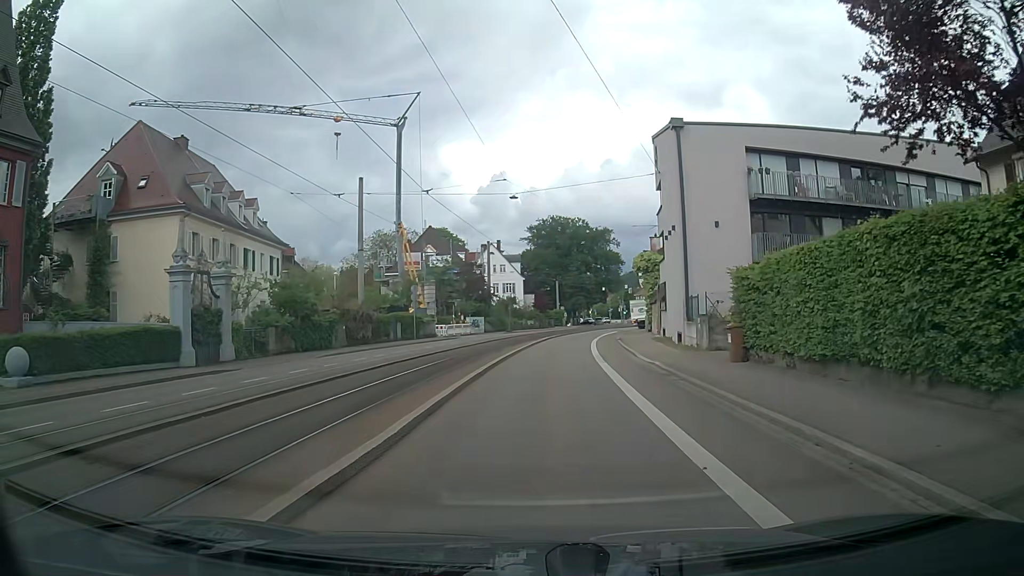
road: tertiary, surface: asphalt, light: Day
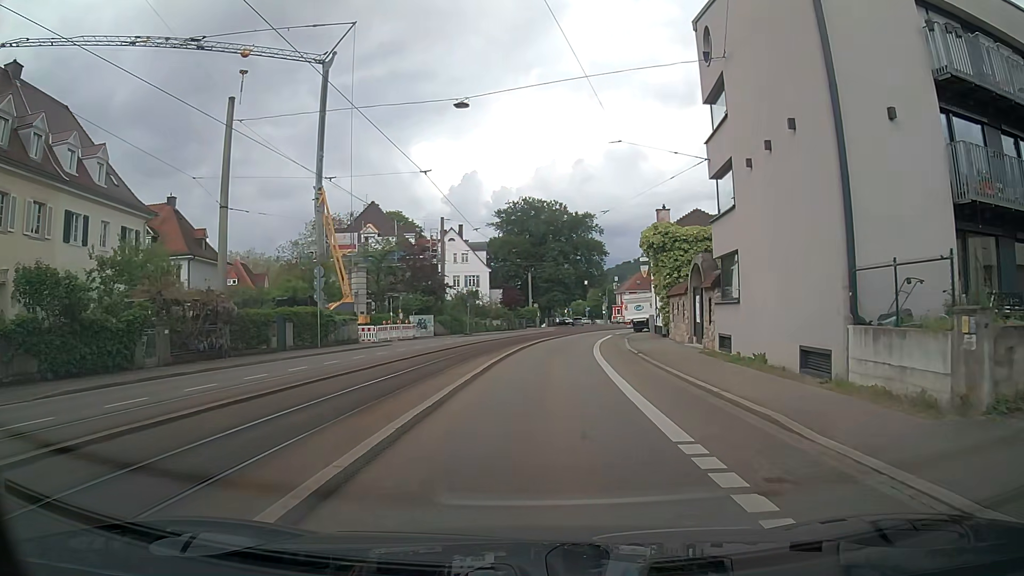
(0.0, +17.6) m; +1°
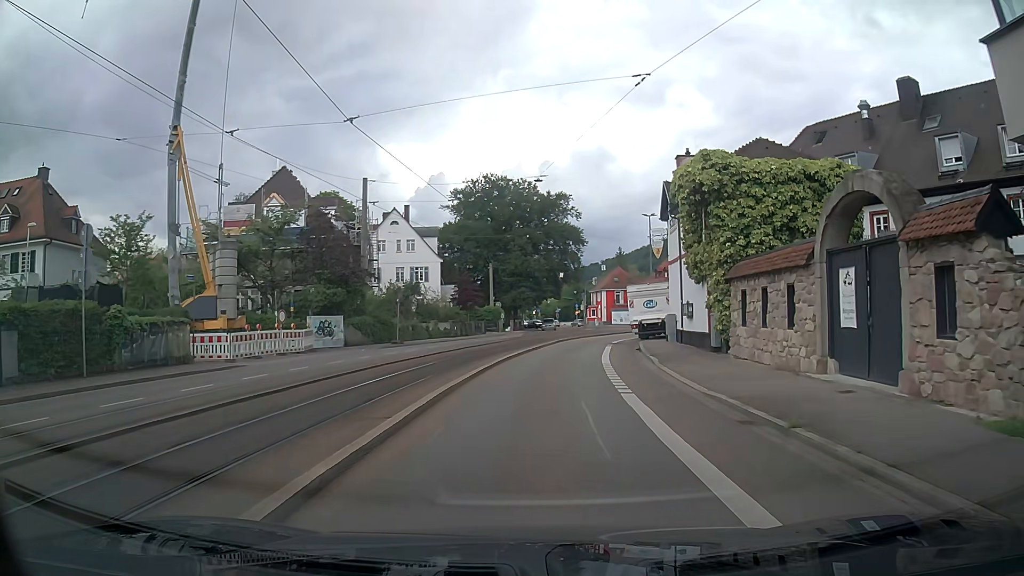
(+0.5, +17.6) m; +1°
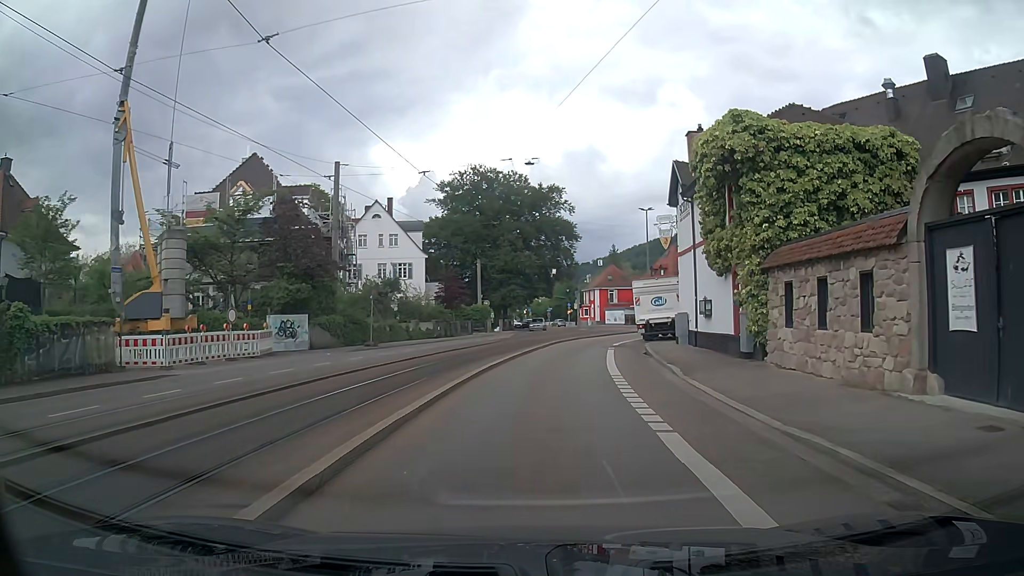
(+0.2, +4.4) m; +3°
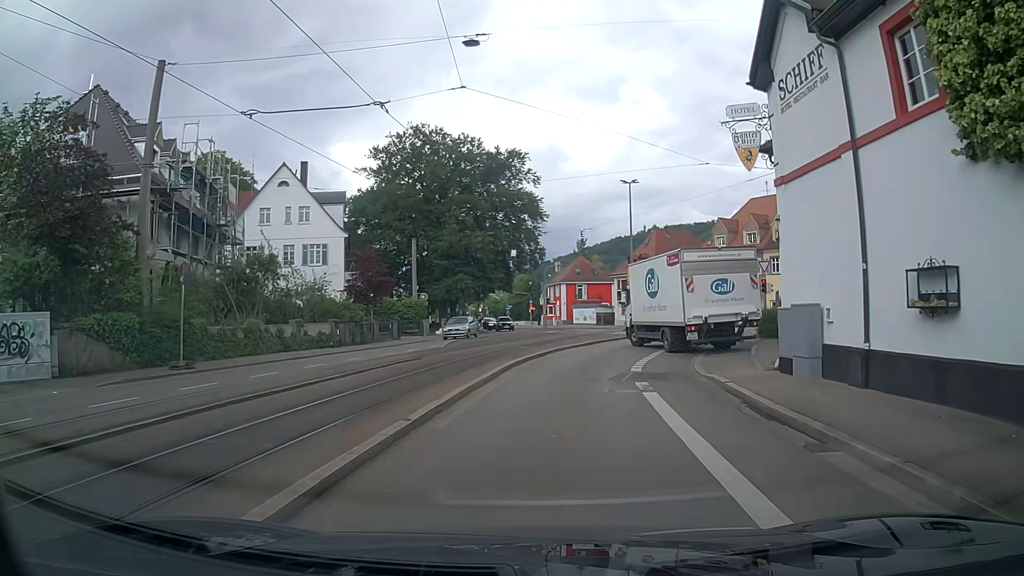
(+0.4, +16.5) m; +3°
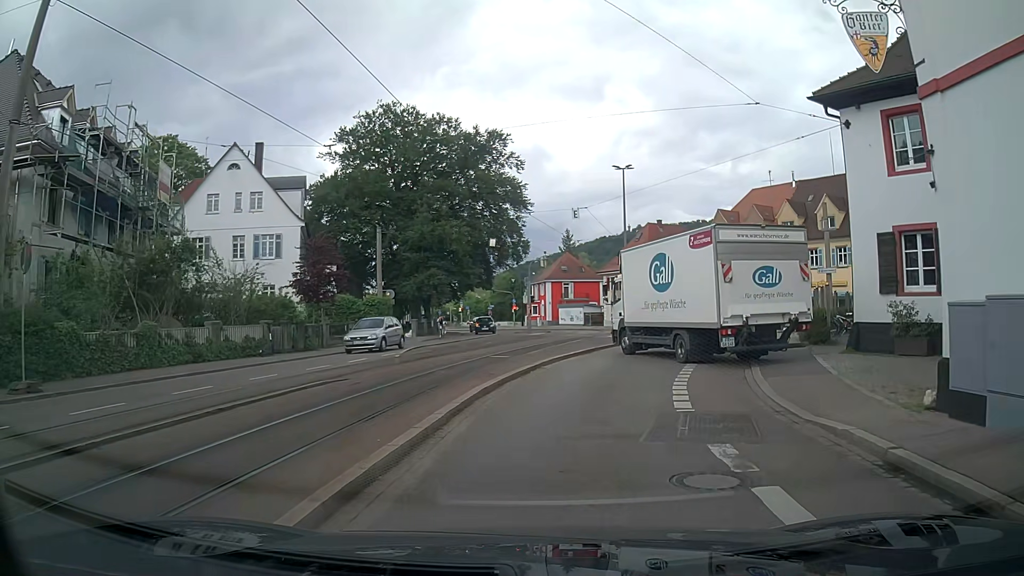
(0.0, +6.5) m; +2°
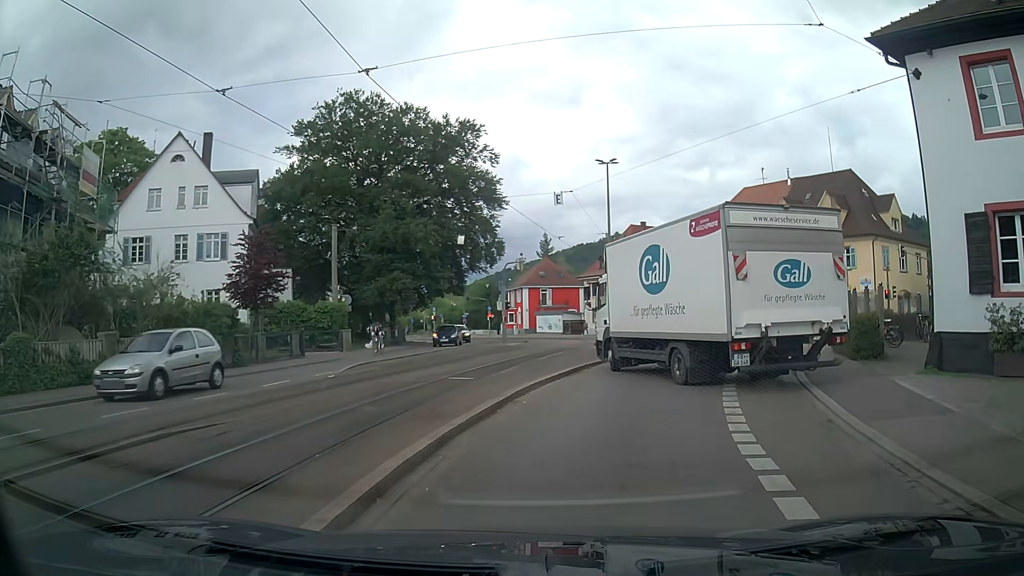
(+0.1, +5.0) m; 0°
